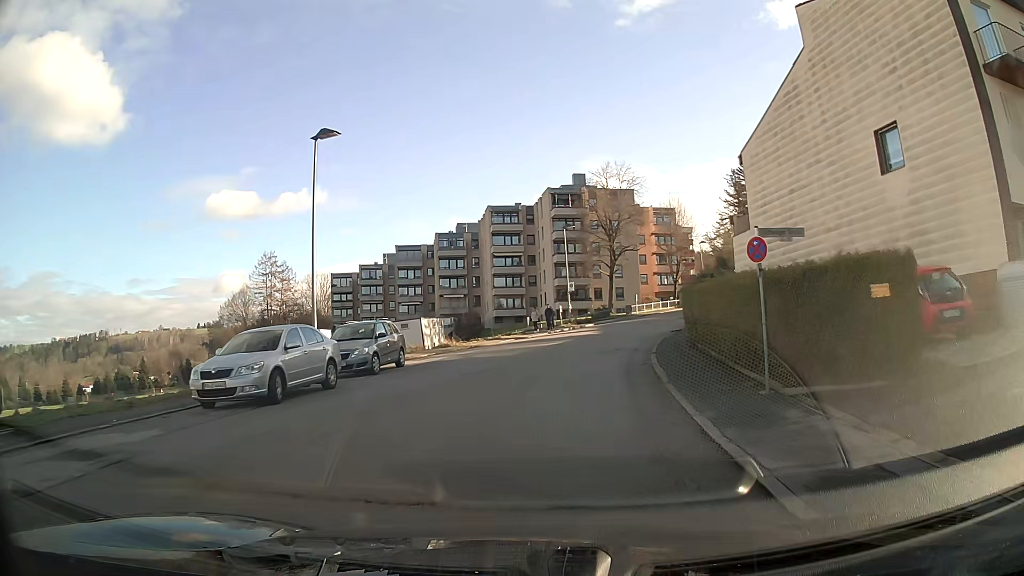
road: residential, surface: asphalt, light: Day
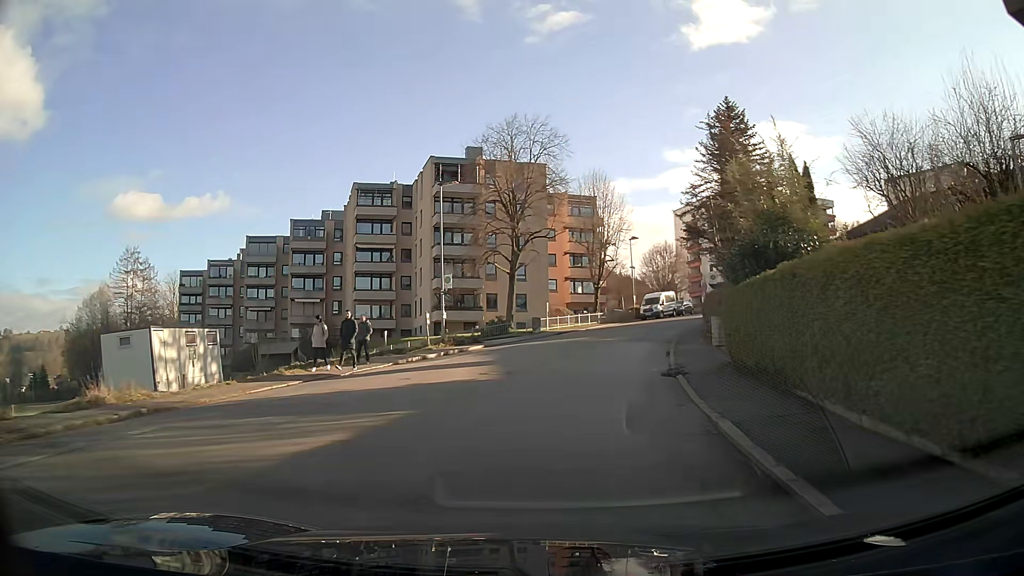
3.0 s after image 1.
(+2.0, +21.8) m; +10°
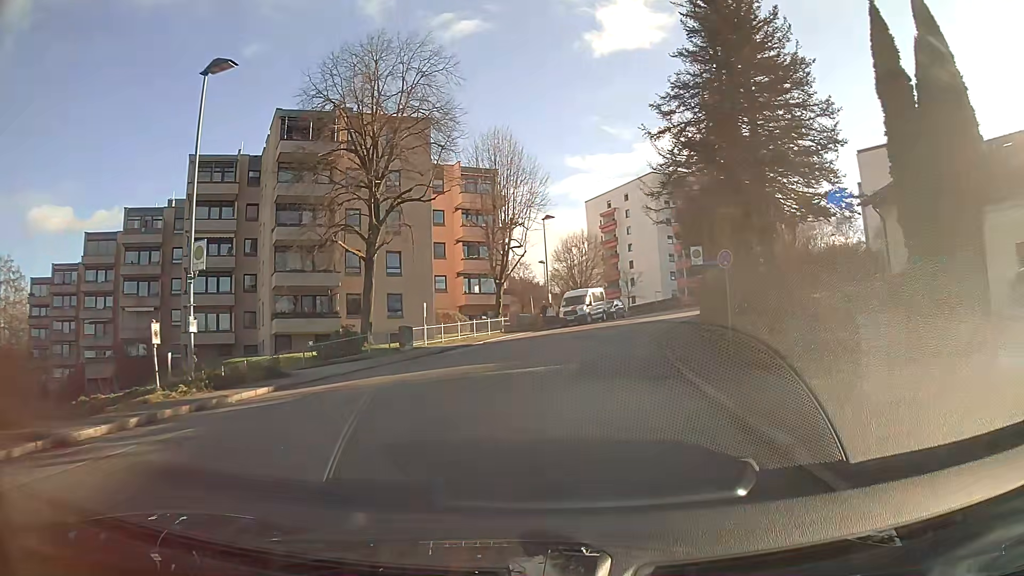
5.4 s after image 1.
(+1.2, +17.0) m; +8°
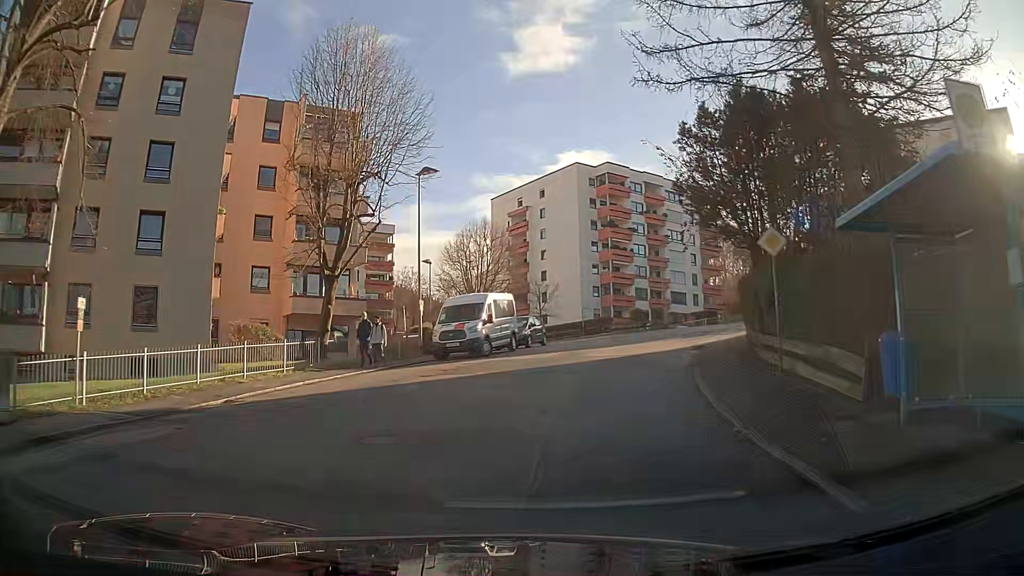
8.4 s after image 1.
(+1.6, +20.5) m; +9°
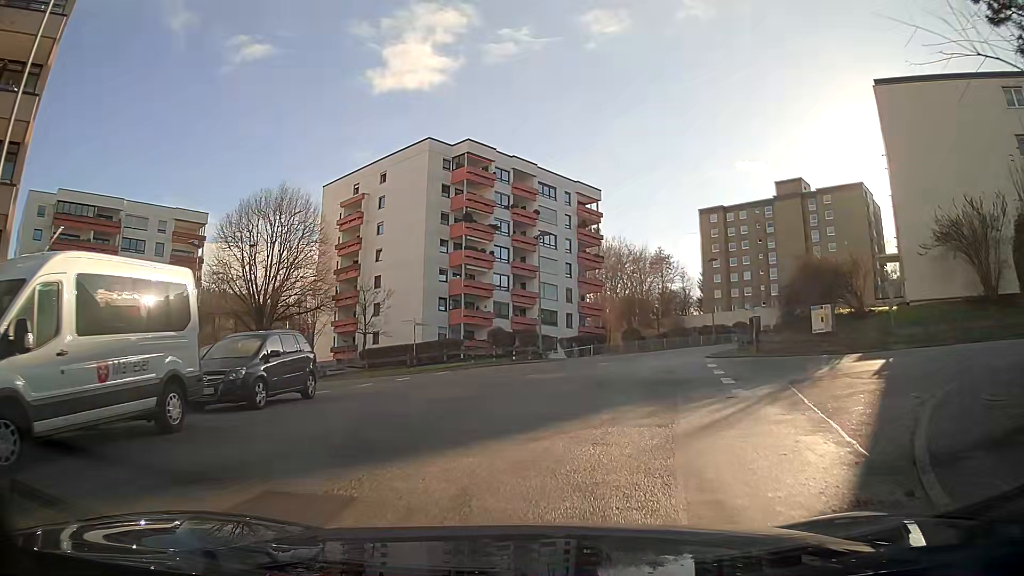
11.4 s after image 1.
(+1.9, +19.1) m; +13°
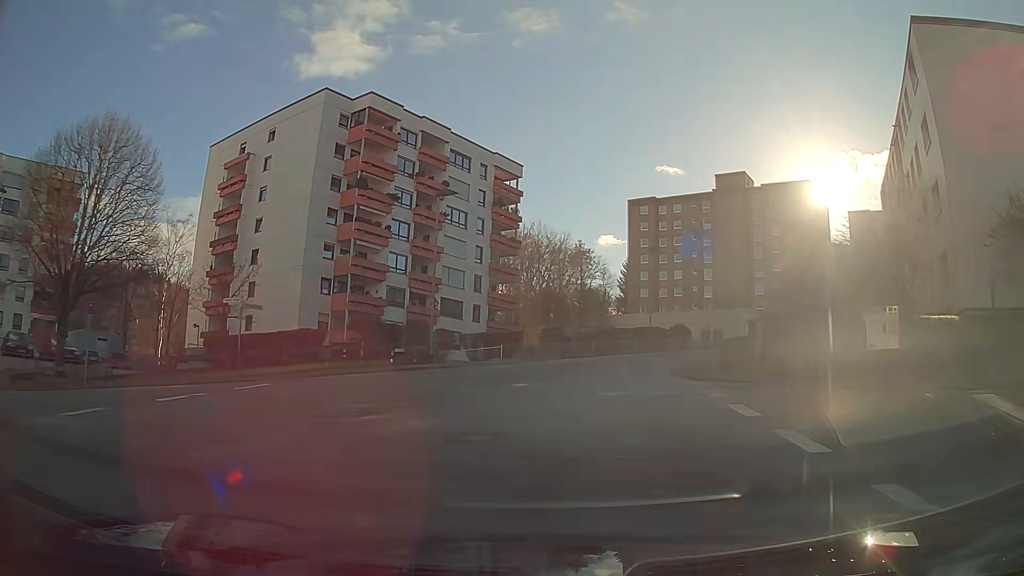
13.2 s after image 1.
(+0.7, +11.0) m; +7°
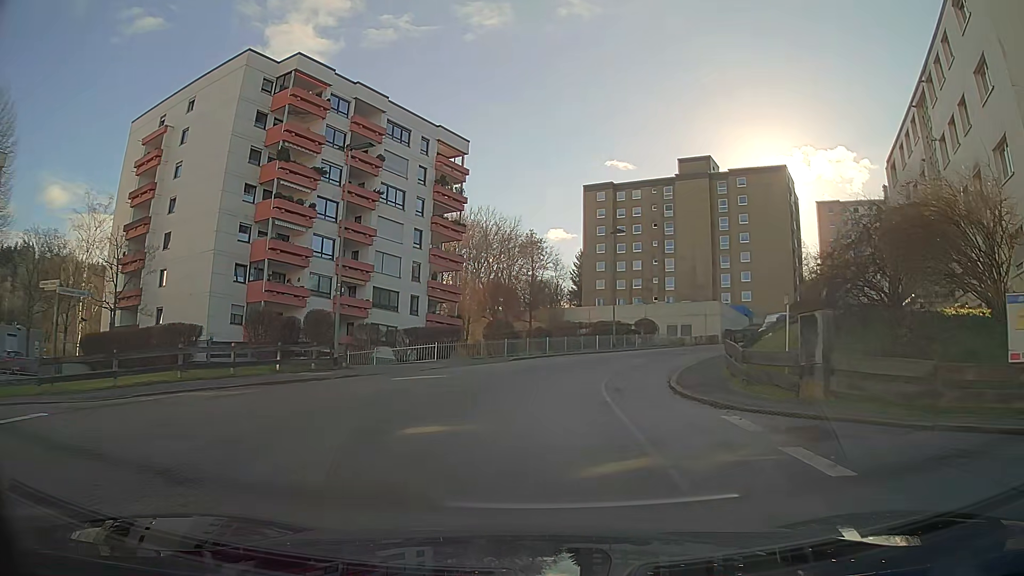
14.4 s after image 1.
(+0.2, +7.4) m; +4°
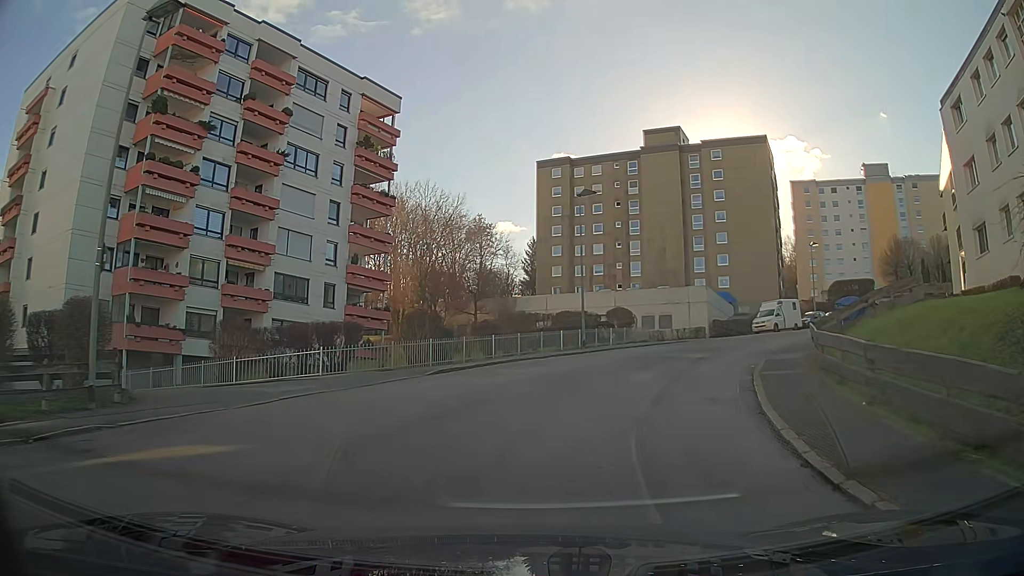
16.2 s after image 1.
(+0.5, +11.3) m; +6°
(+1, +10) (+4, +20) (+8, +29) (+13, +37) (+19, +45) (+27, +51) (+35, +57) (+44, +61) (+53, +65) (+63, +68) m
